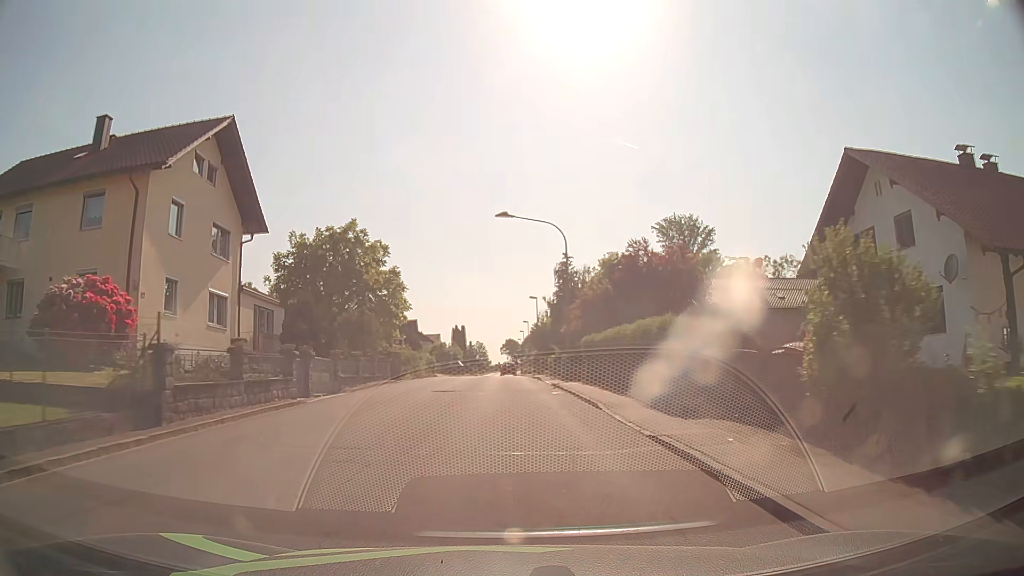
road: unclassified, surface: asphalt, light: Day
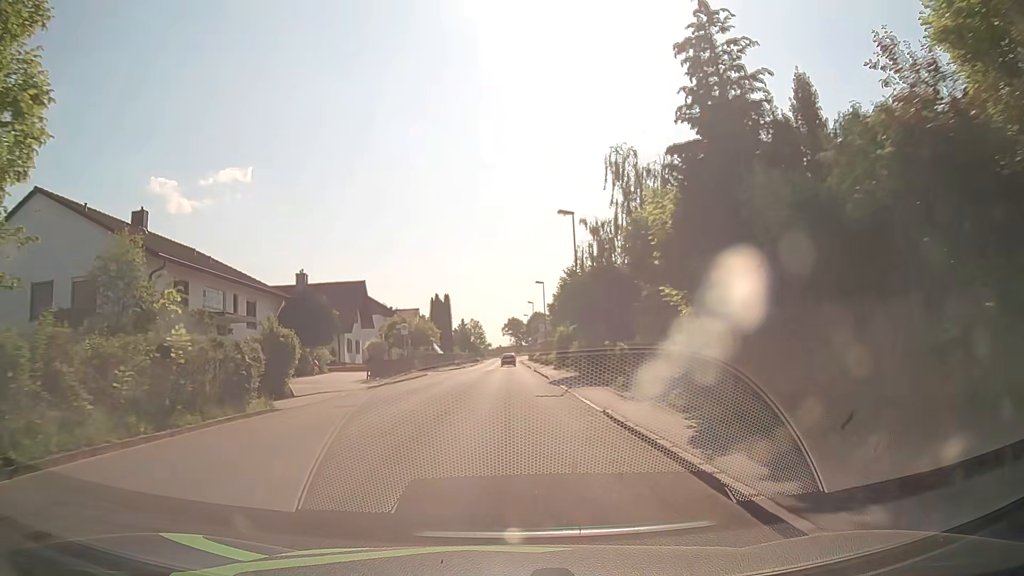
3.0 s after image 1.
(0.0, +37.2) m; 0°
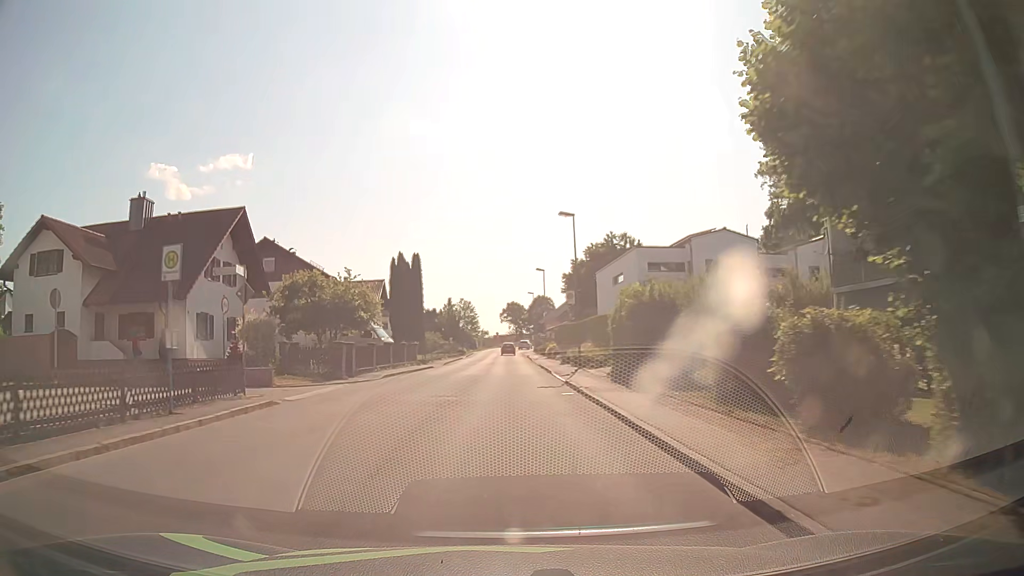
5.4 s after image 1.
(-0.1, +28.9) m; 0°
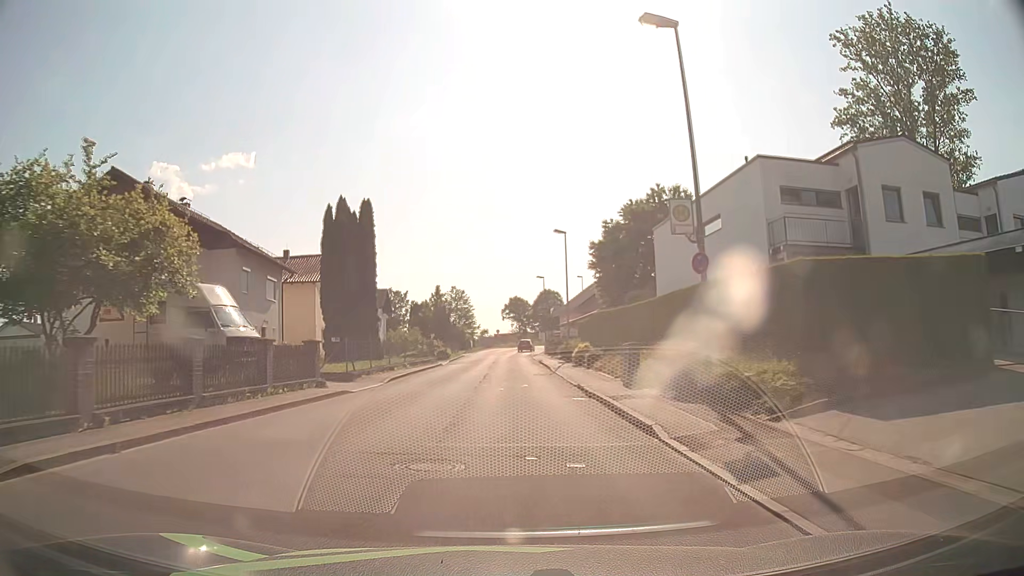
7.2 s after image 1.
(-0.2, +21.6) m; -1°
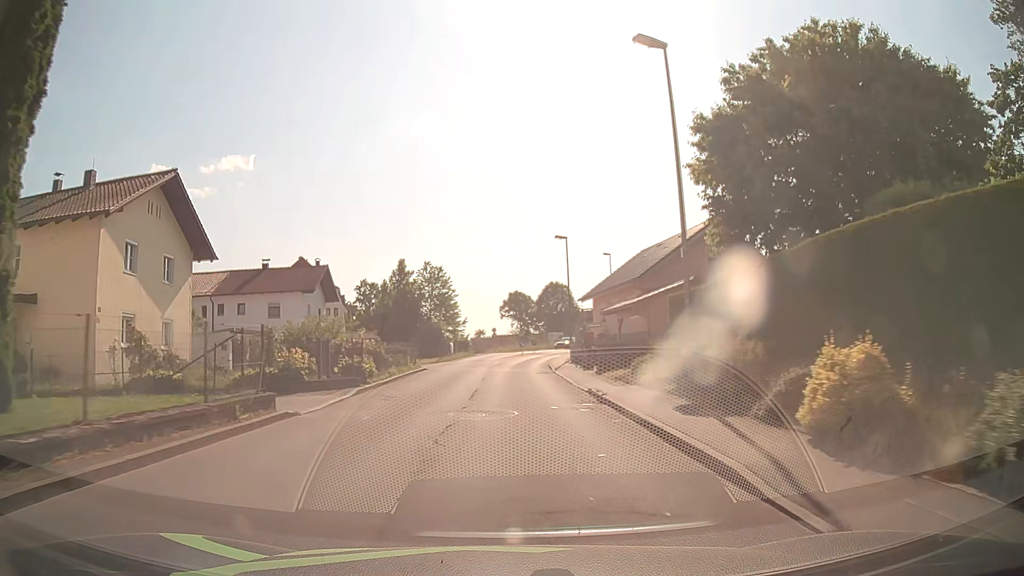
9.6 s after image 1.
(0.0, +28.1) m; 0°
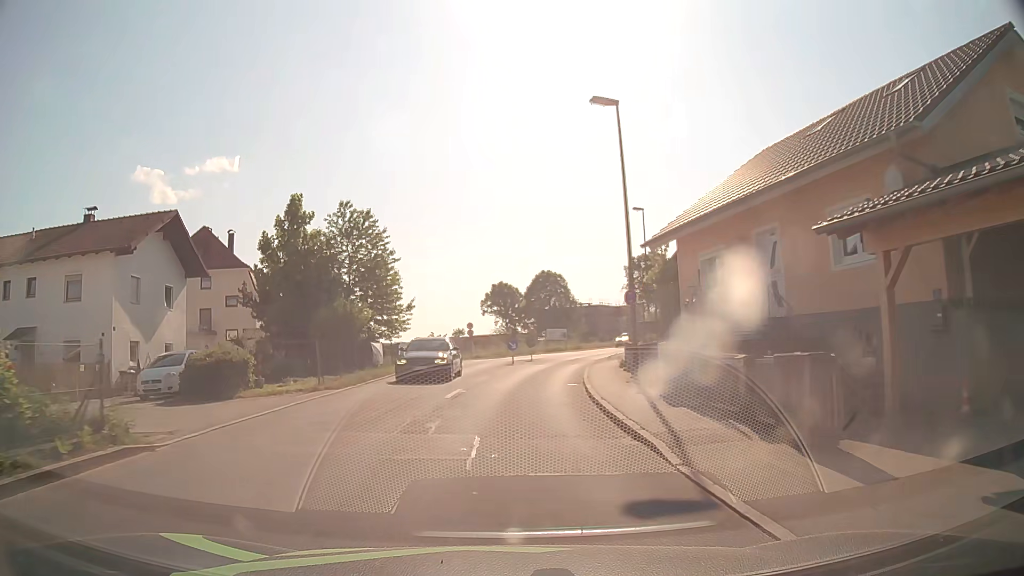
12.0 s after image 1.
(+0.3, +25.0) m; +1°
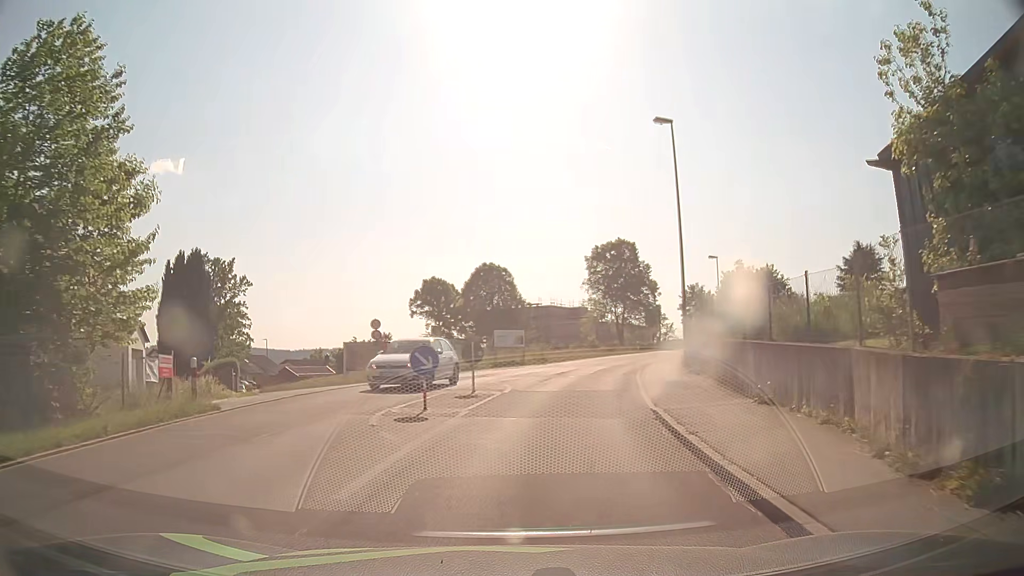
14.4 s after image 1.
(+0.5, +21.4) m; +5°
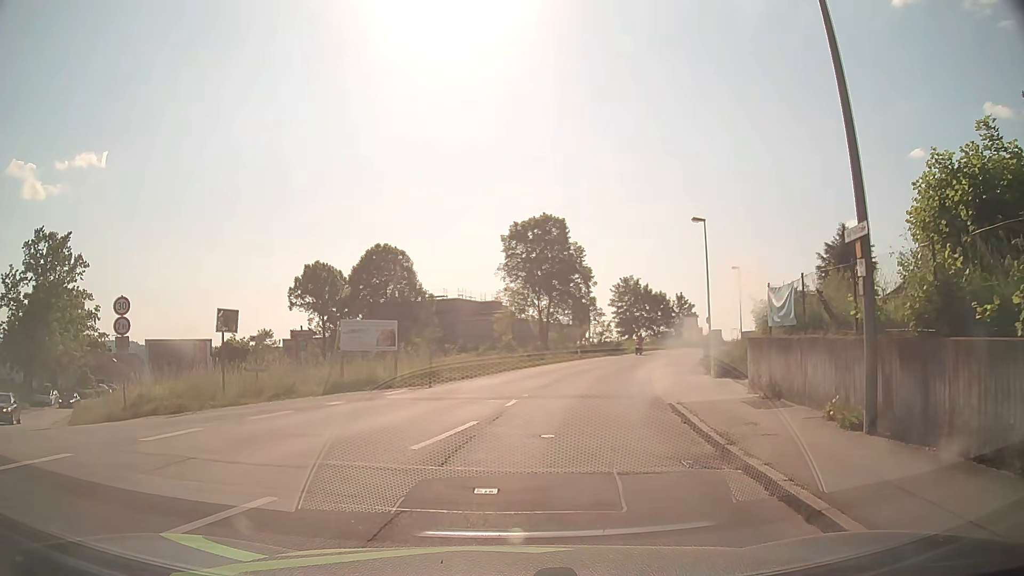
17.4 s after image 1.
(+1.4, +18.7) m; +7°
